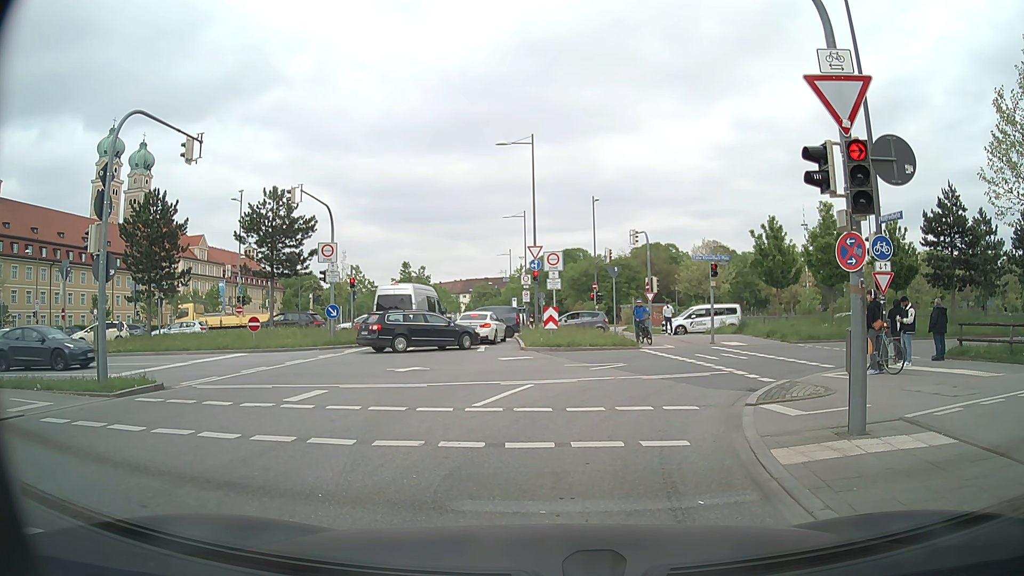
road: secondary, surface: asphalt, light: Day
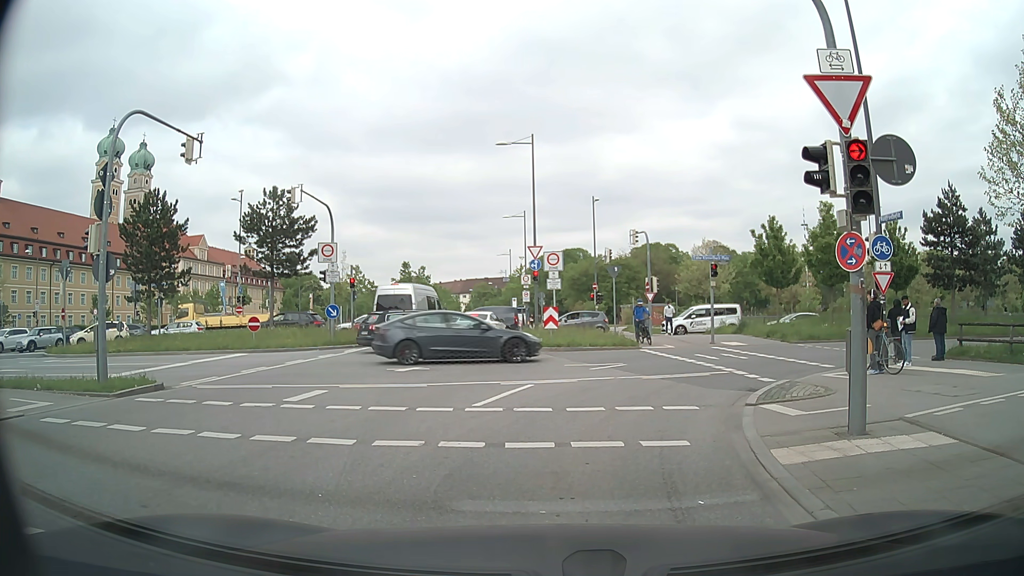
(0.0, 0.0) m; 0°
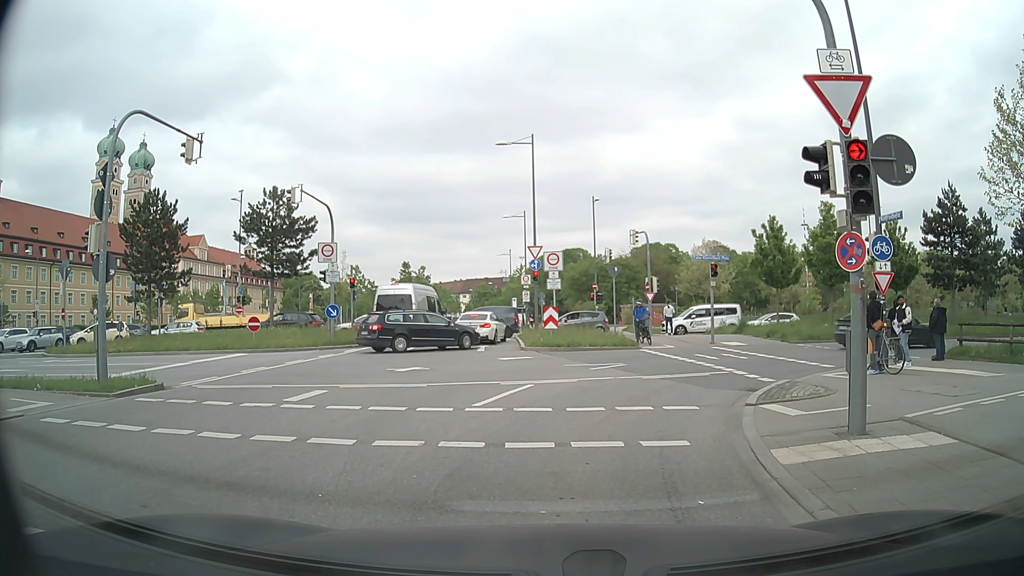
(0.0, 0.0) m; 0°
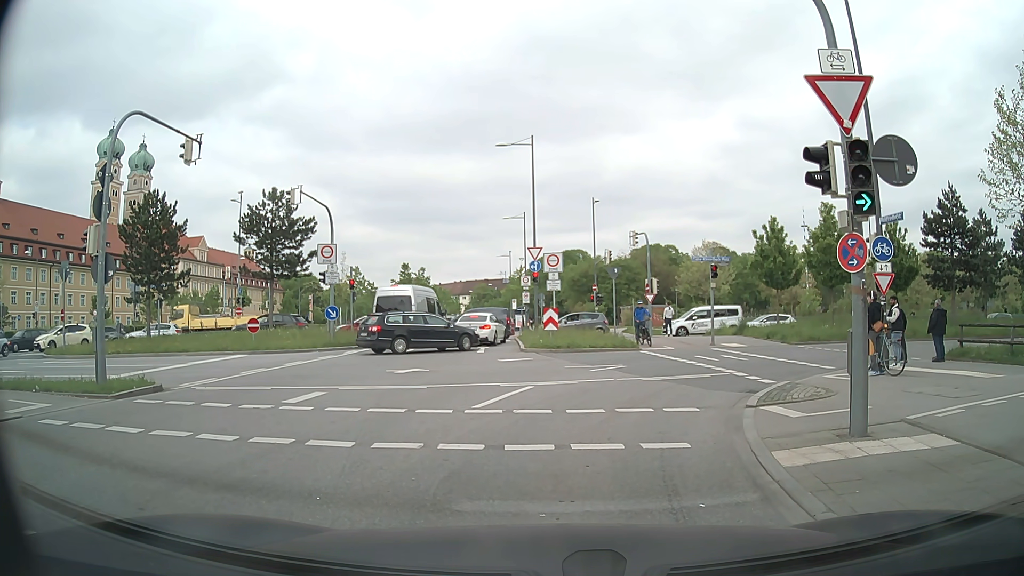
(0.0, 0.0) m; 0°
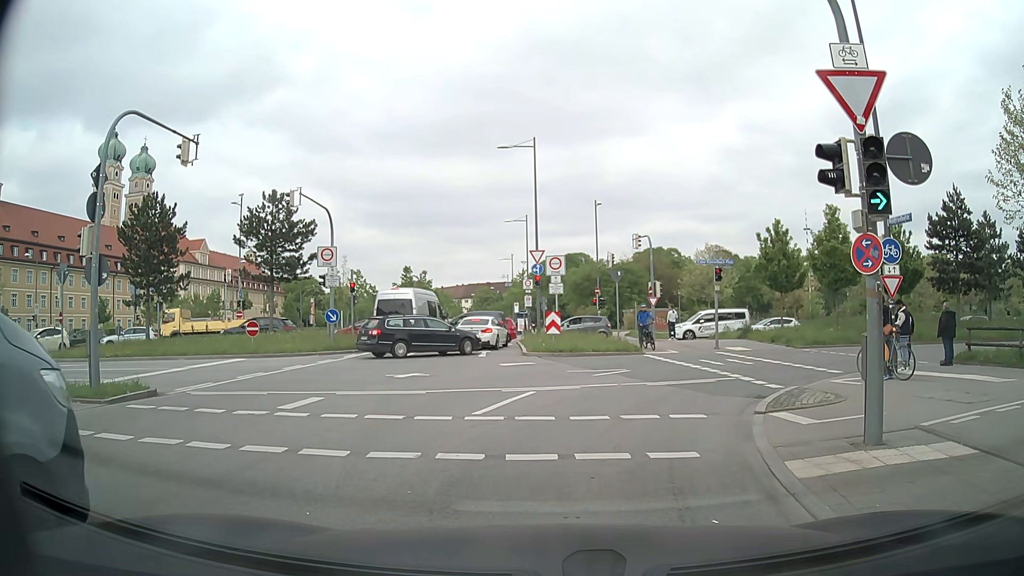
(0.0, +0.3) m; 0°
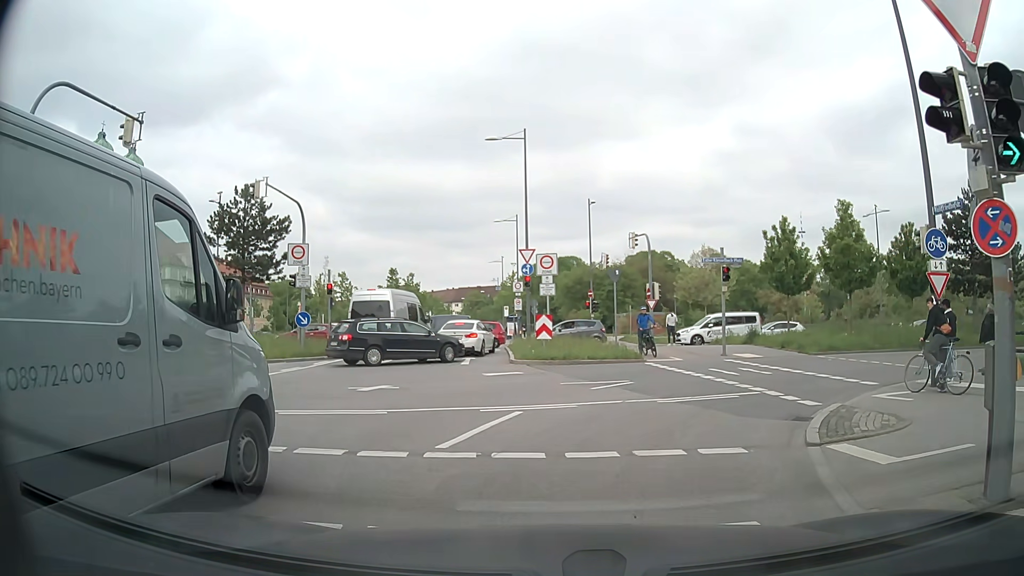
(-0.1, +2.6) m; -1°
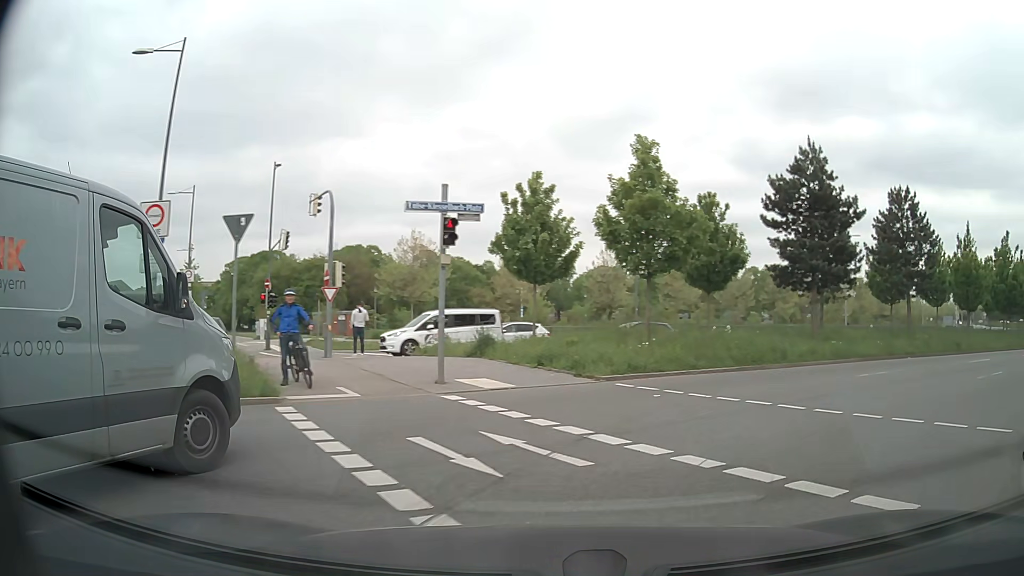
(+1.6, +11.3) m; +23°
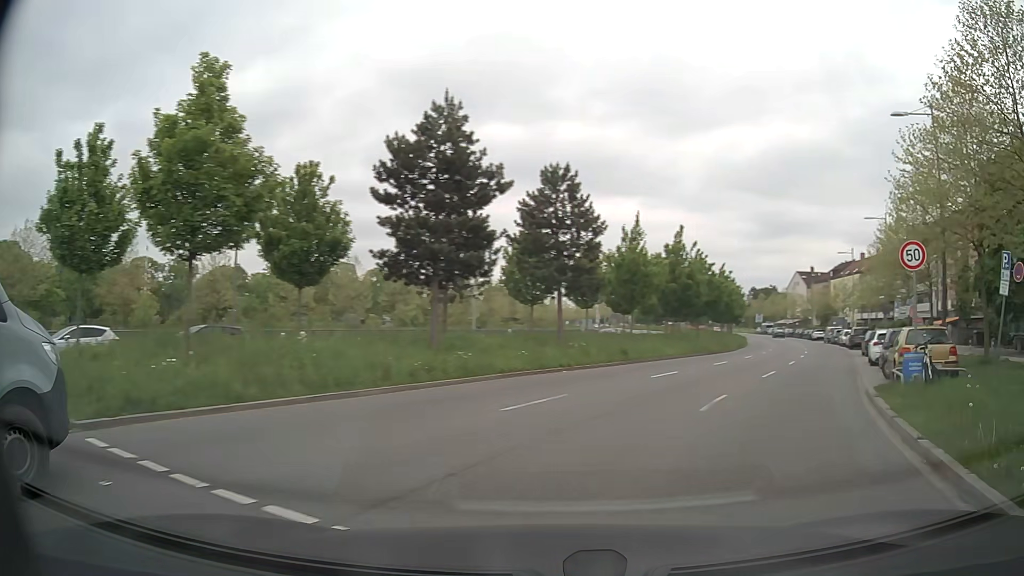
(+1.6, +6.1) m; +32°
(+2, +10) (+7, +19) (+11, +28) (+15, +37) (+19, +46) (+23, +55) (+27, +65) (+30, +74) (+33, +84) (+35, +93) m
